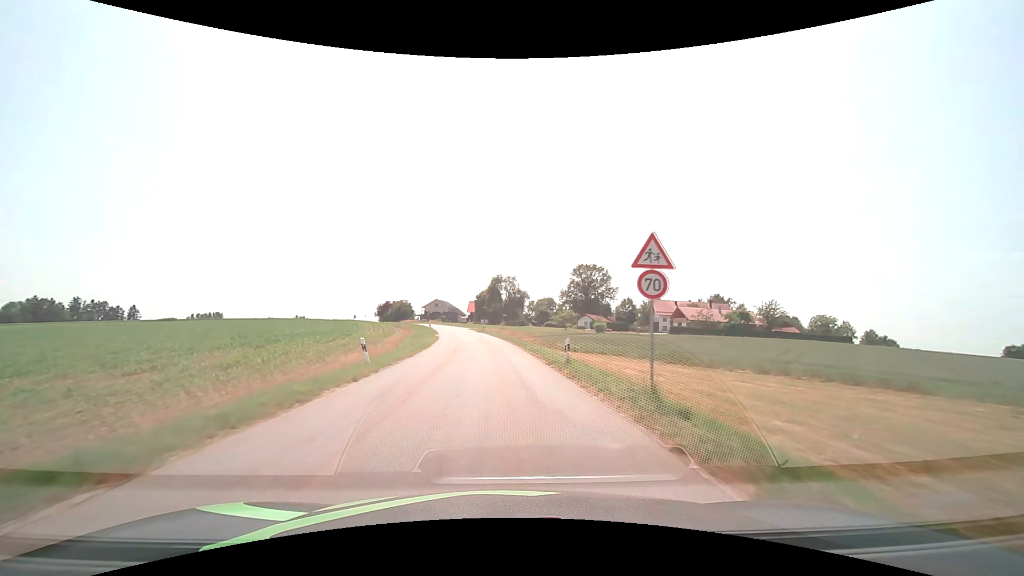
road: tertiary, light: Day
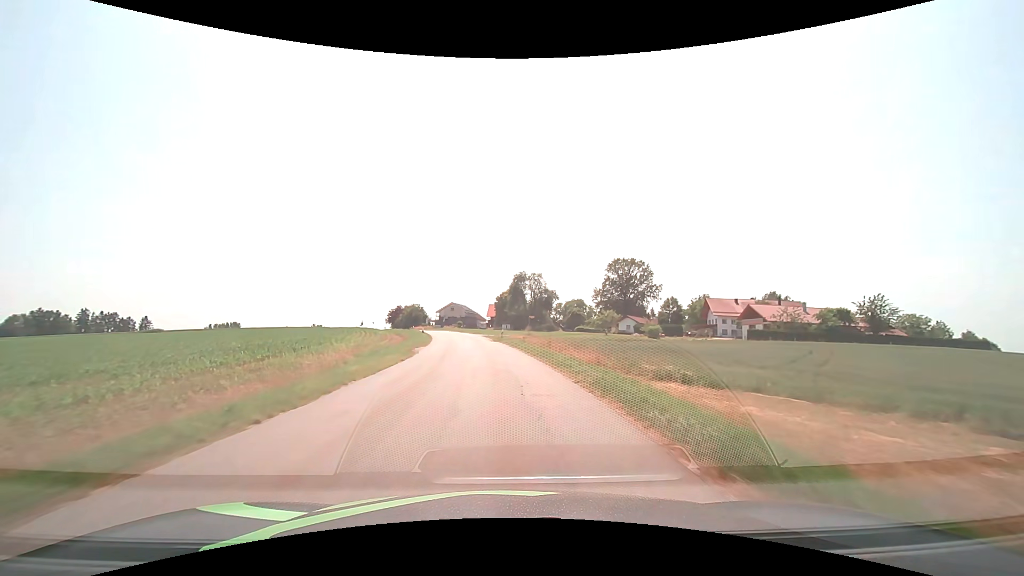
(-0.4, +21.5) m; -3°
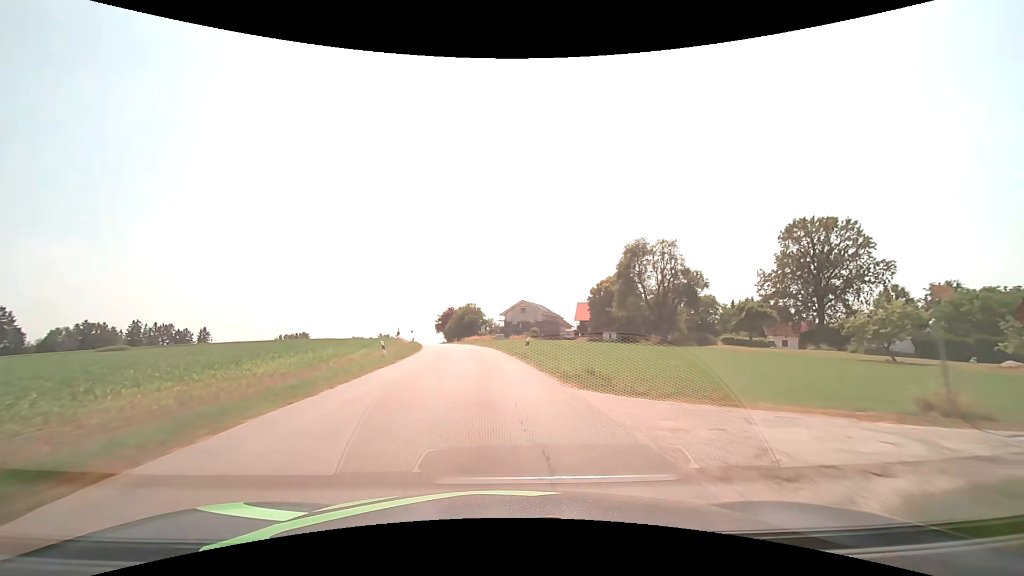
(-3.9, +53.0) m; -9°
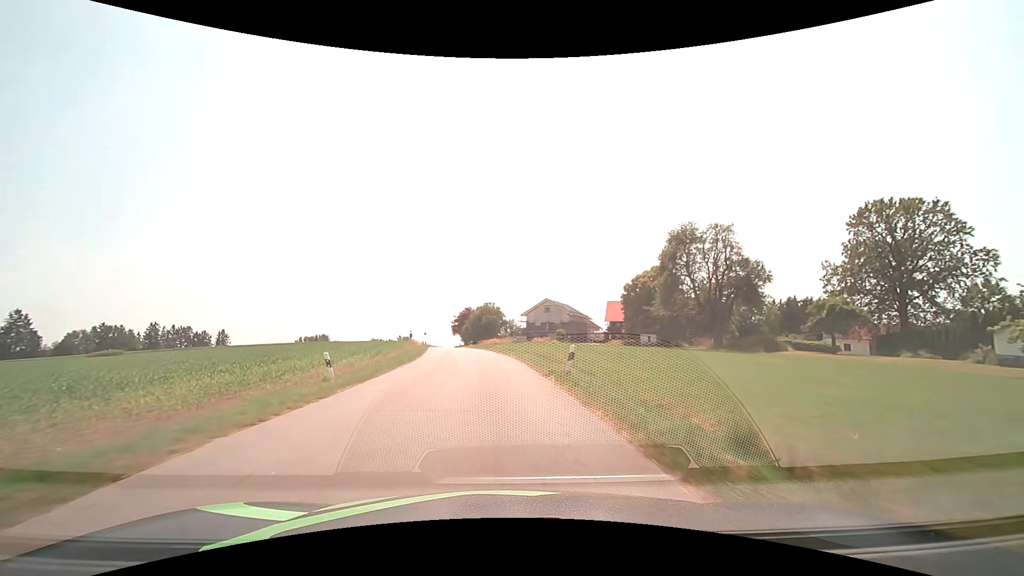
(-0.2, +10.6) m; -3°
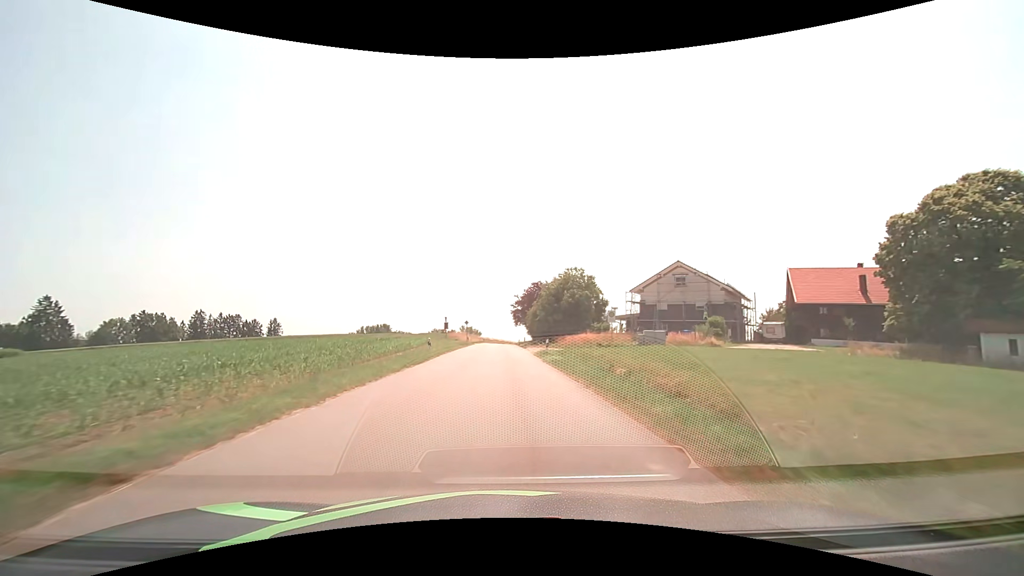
(-3.1, +42.4) m; -8°
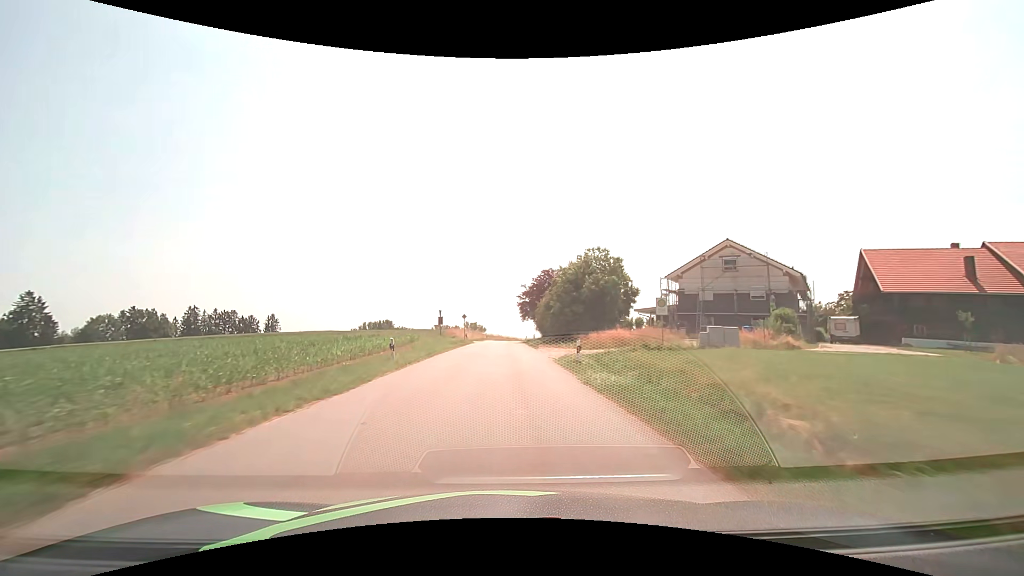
(-0.1, +10.8) m; -1°
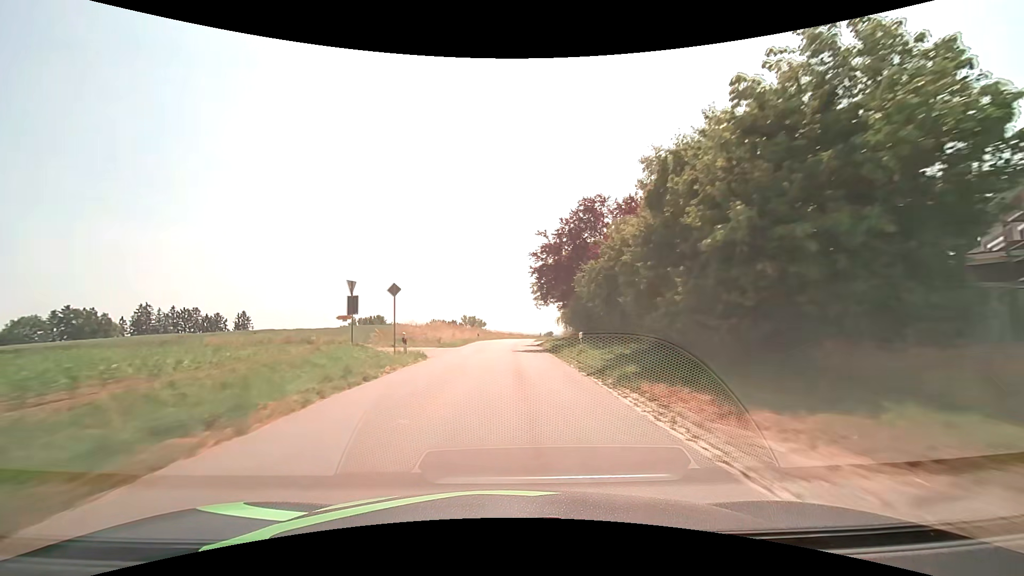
(-0.2, +32.5) m; 0°
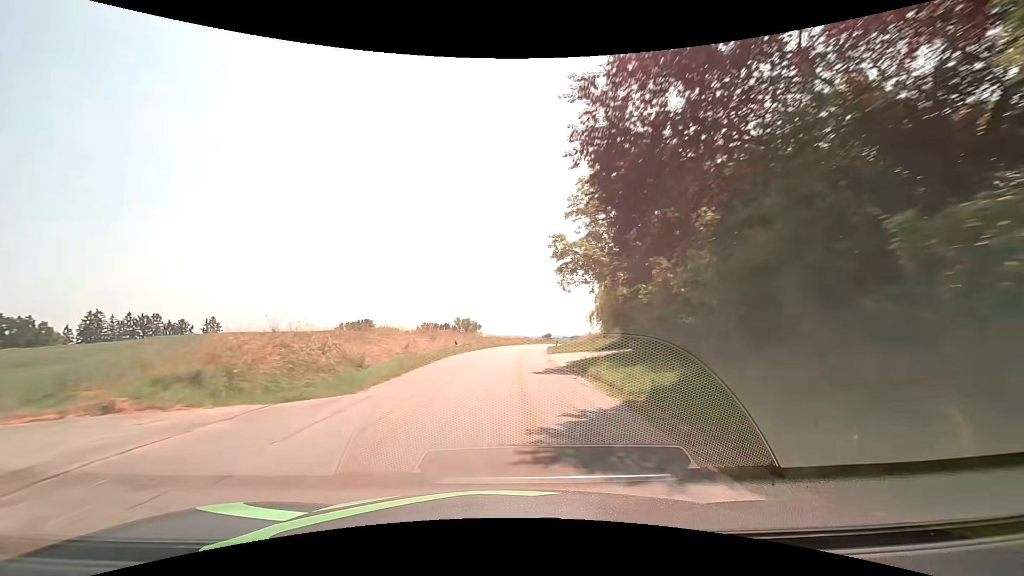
(0.0, +21.8) m; +1°
(0, +10) (0, +20) (0, +30) (+1, +40) (+1, +50) (+3, +60) (+4, +70) (+6, +80) (+9, +89) (+11, +99) m
